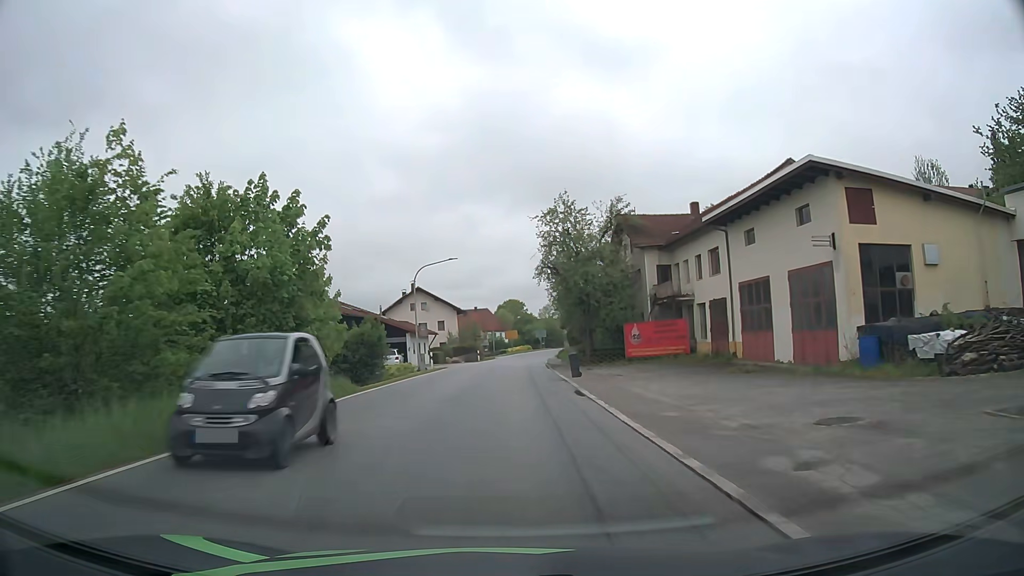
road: secondary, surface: asphalt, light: Day
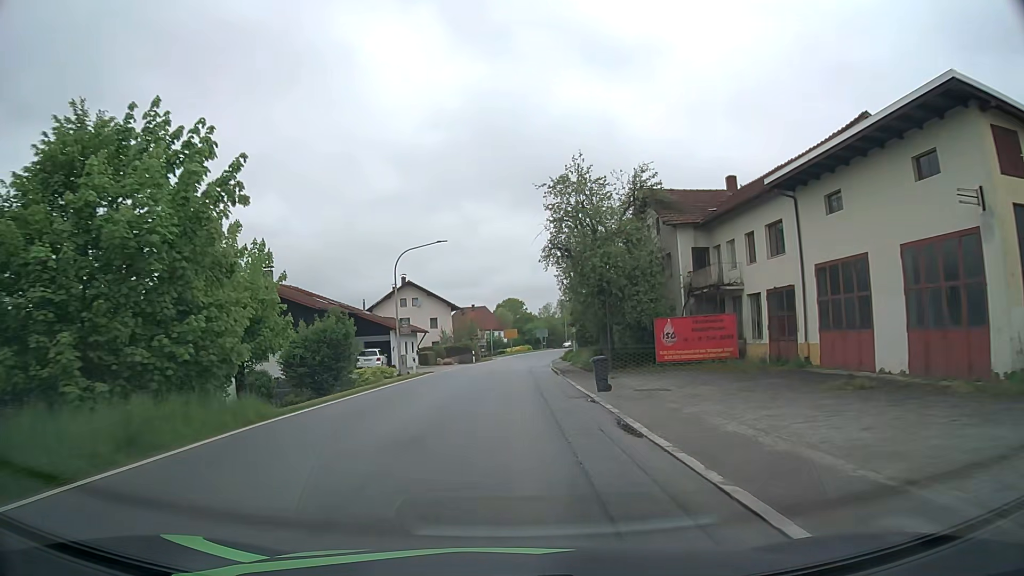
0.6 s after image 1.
(0.0, +7.6) m; 0°
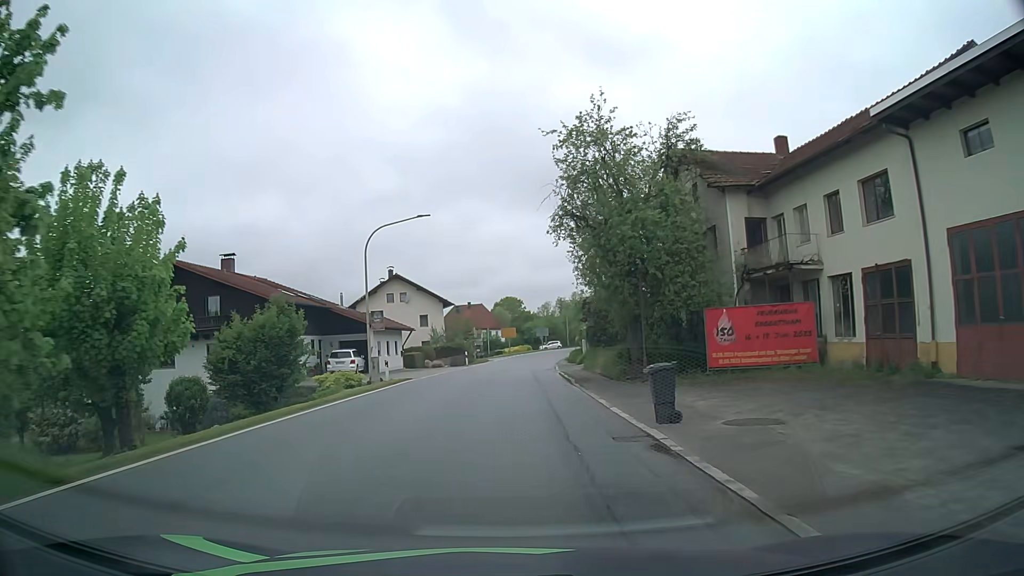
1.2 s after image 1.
(0.0, +7.5) m; 0°
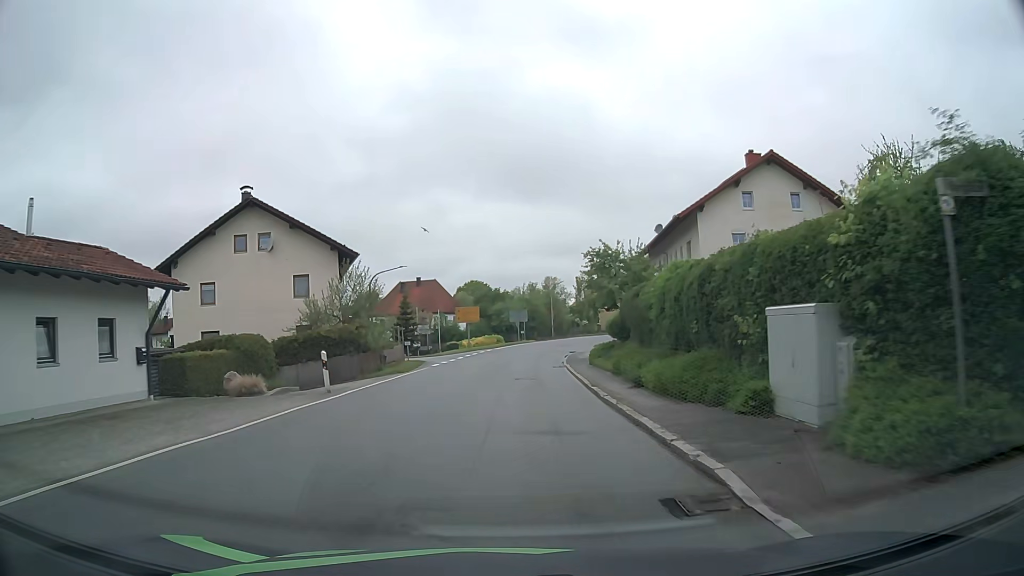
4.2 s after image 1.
(+0.4, +34.5) m; +2°
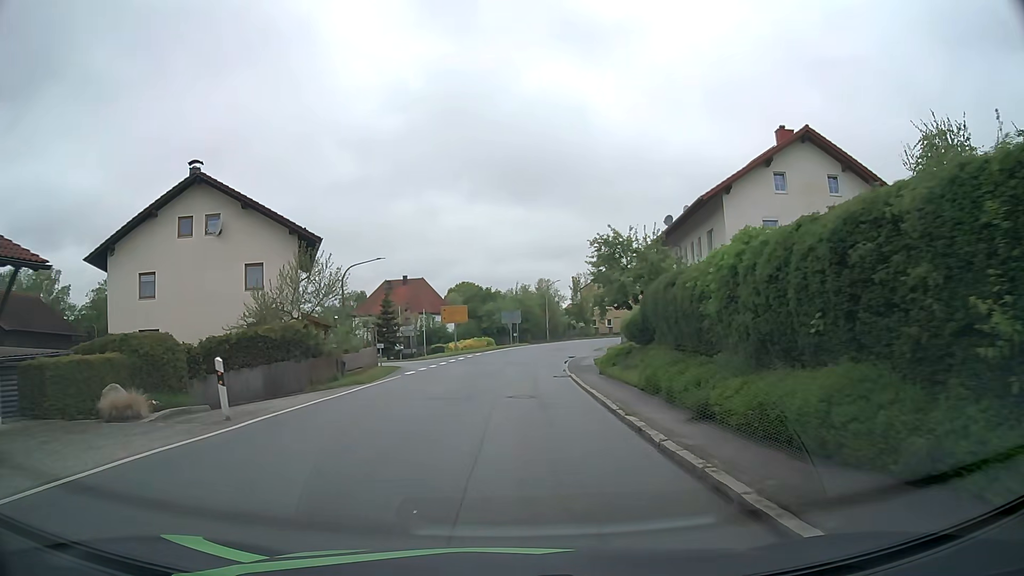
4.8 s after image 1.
(+0.1, +6.1) m; +1°
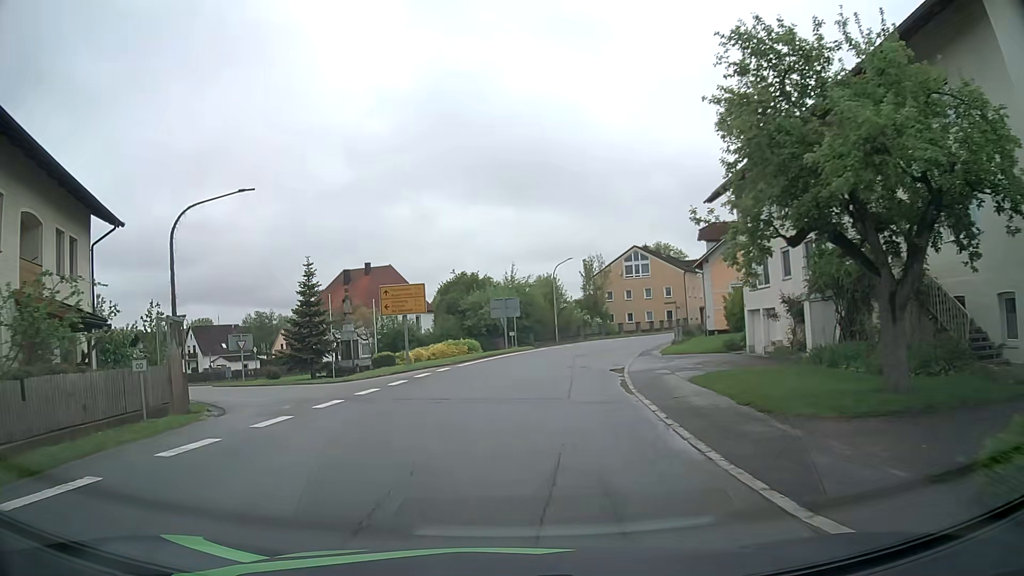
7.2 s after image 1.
(+0.5, +22.3) m; +1°
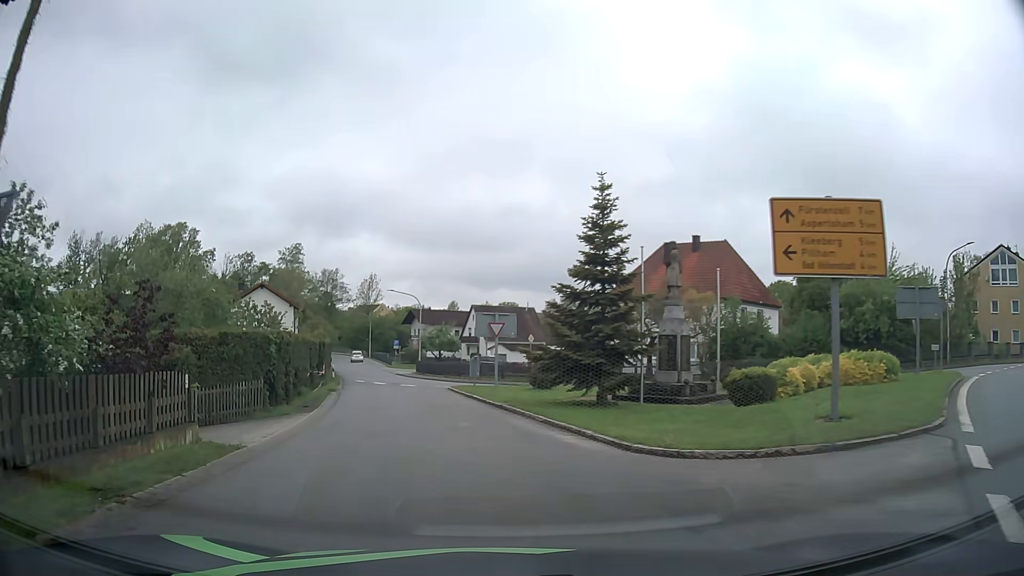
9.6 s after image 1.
(-3.9, +18.2) m; -27°
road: tertiary
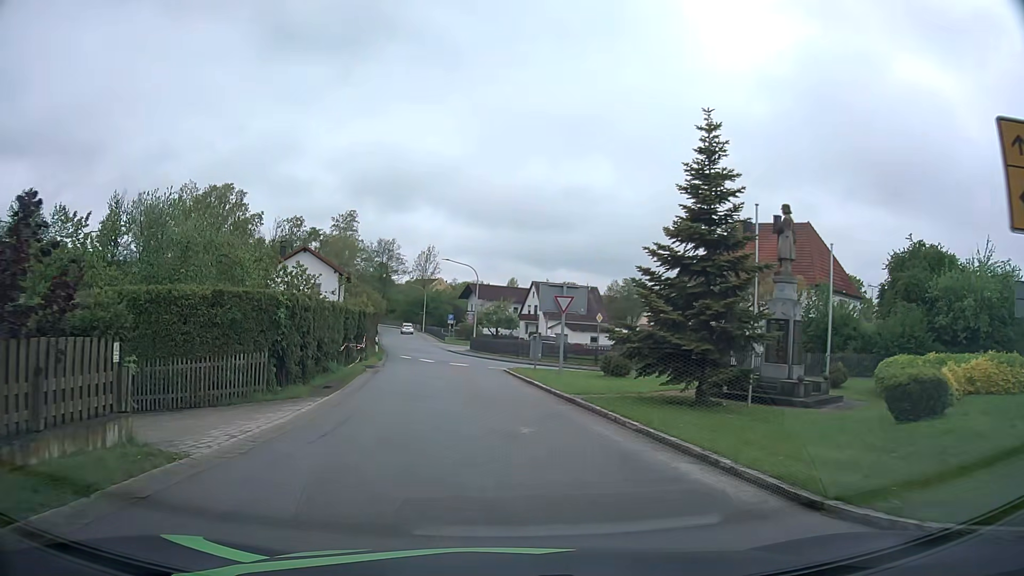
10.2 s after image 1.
(-0.2, +4.7) m; -4°
(0, +10) (-1, +20) (-3, +30) (-4, +40) (-5, +50) (-7, +60) (-9, +69) (-11, +79) (-12, +89) (-14, +99) m
